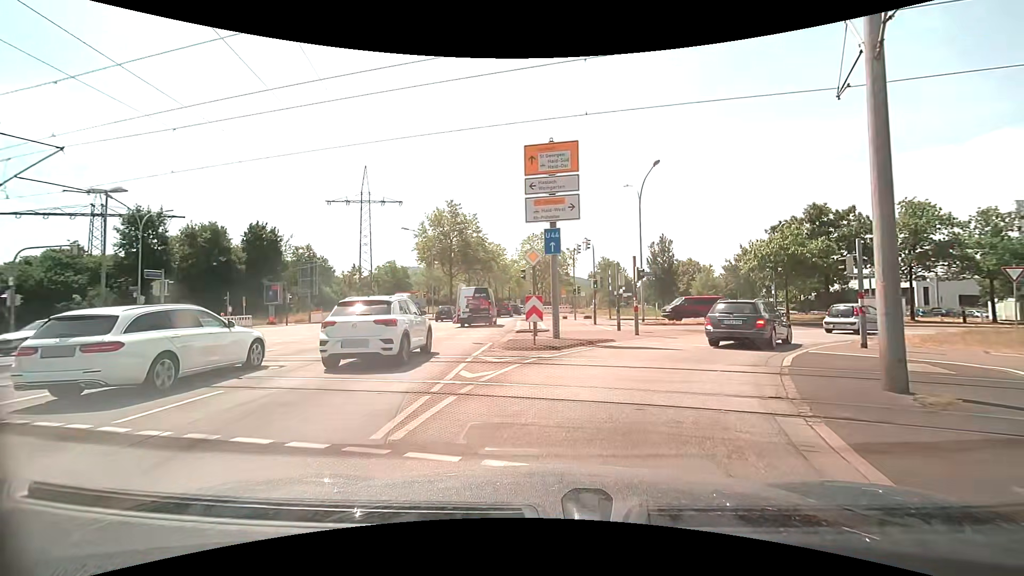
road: primary_link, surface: asphalt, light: Day
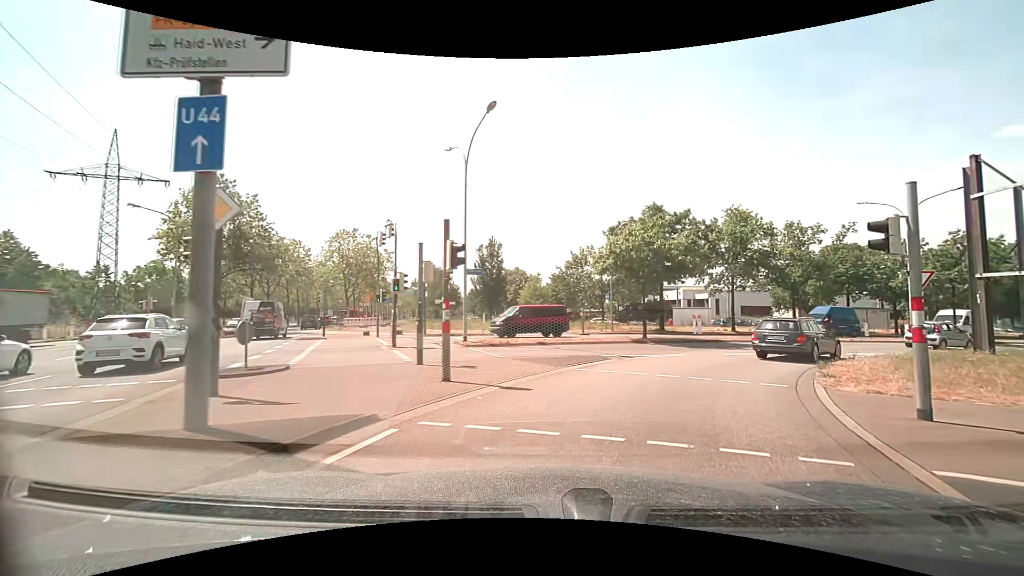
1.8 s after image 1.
(+1.8, +10.9) m; +20°
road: secondary_link
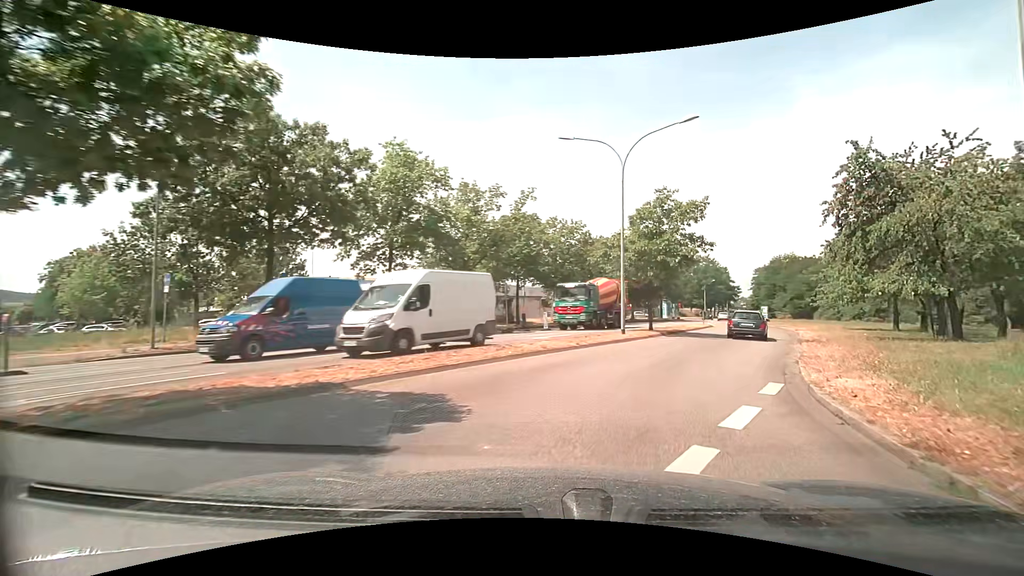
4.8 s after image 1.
(+6.2, +18.4) m; +37°
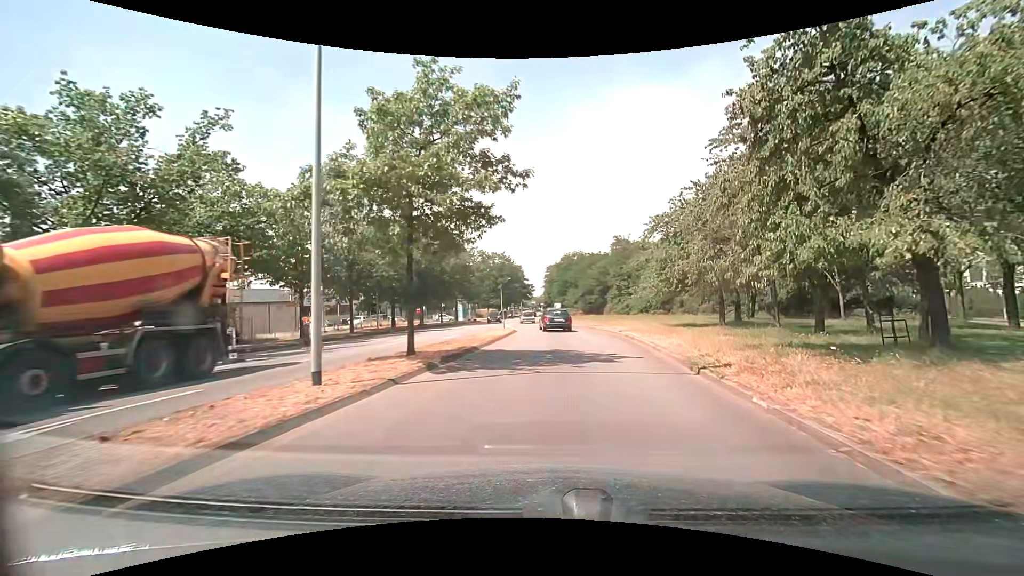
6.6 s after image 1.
(+3.4, +14.4) m; +23°
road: secondary
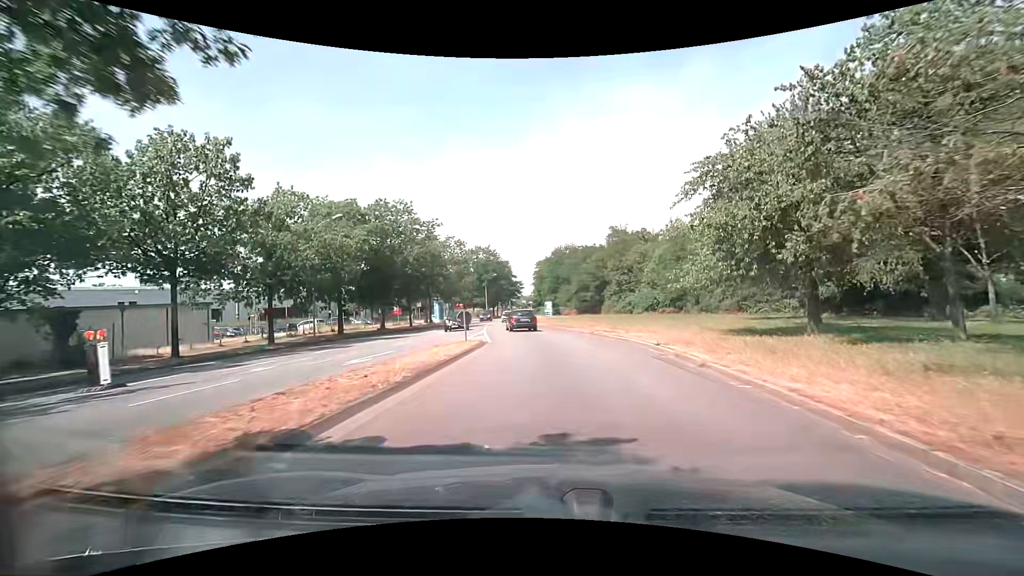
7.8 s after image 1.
(+0.1, +11.5) m; +1°
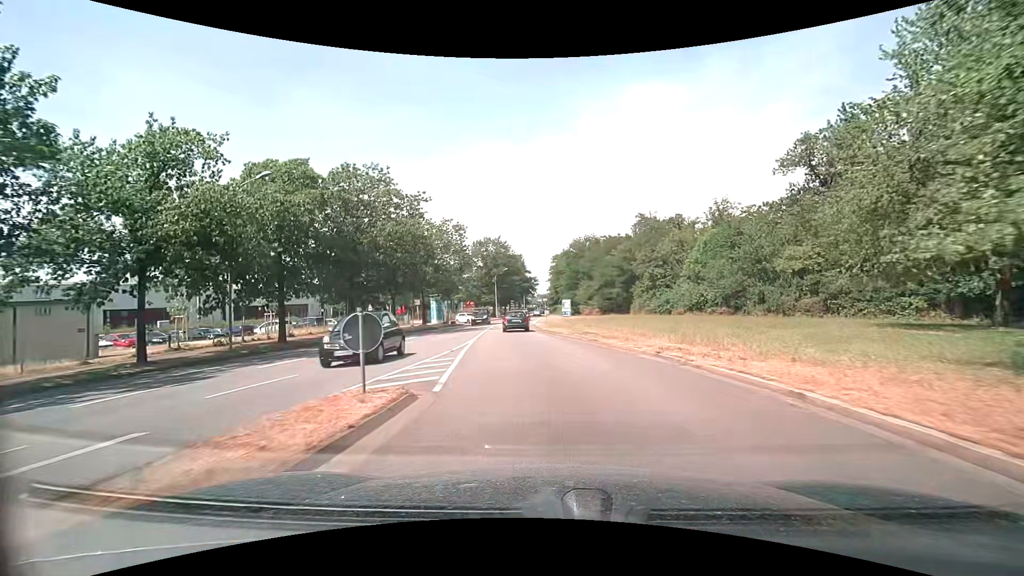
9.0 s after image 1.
(-0.3, +12.2) m; -3°
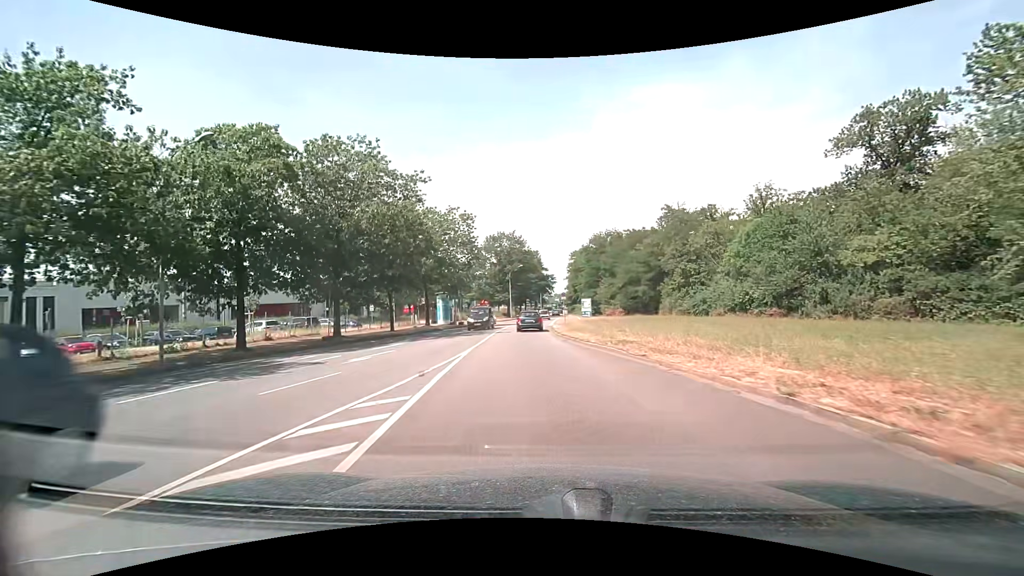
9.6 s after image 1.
(-0.1, +6.3) m; -2°
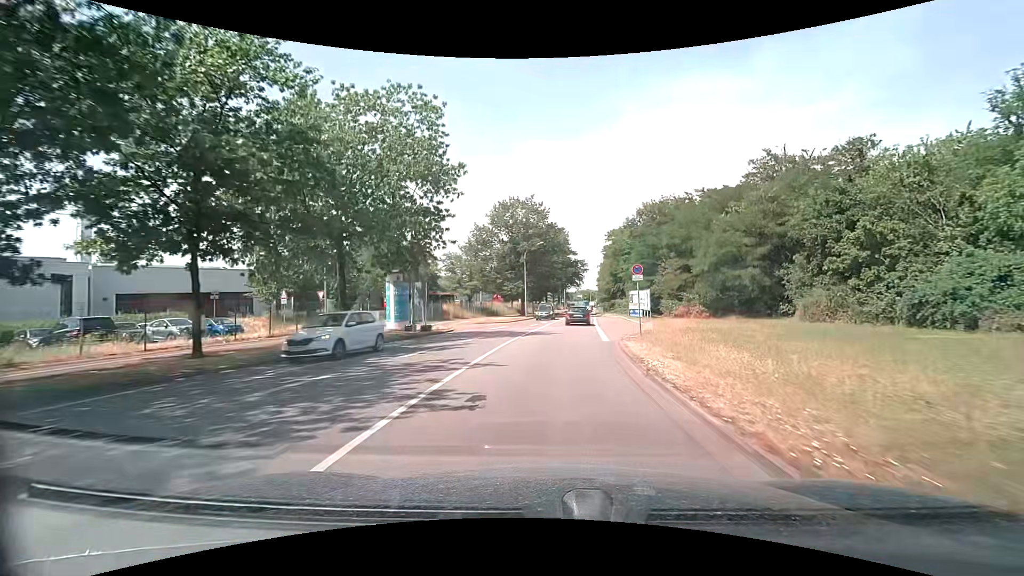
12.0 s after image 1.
(-1.1, +26.2) m; -2°
